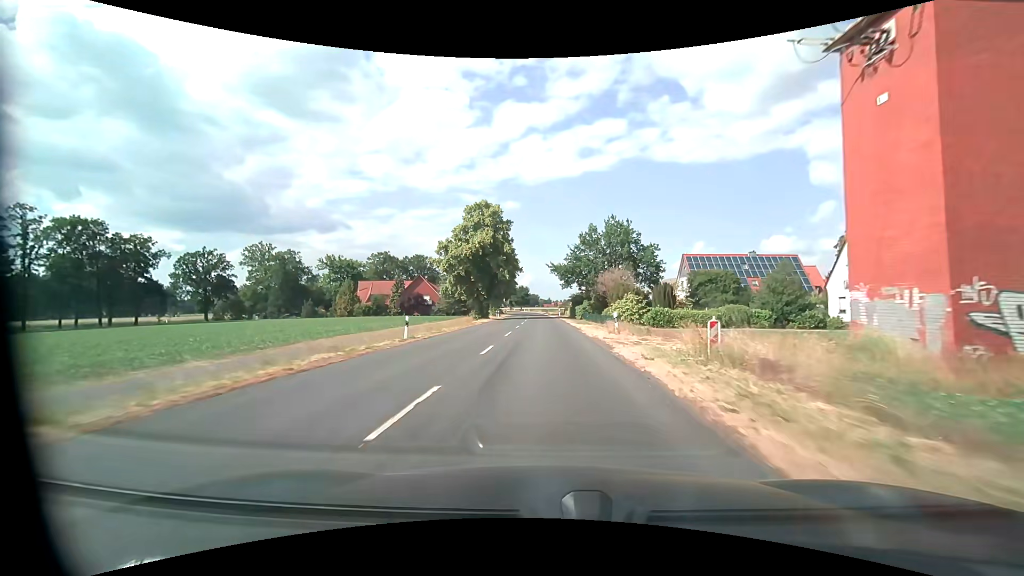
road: secondary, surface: asphalt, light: Day
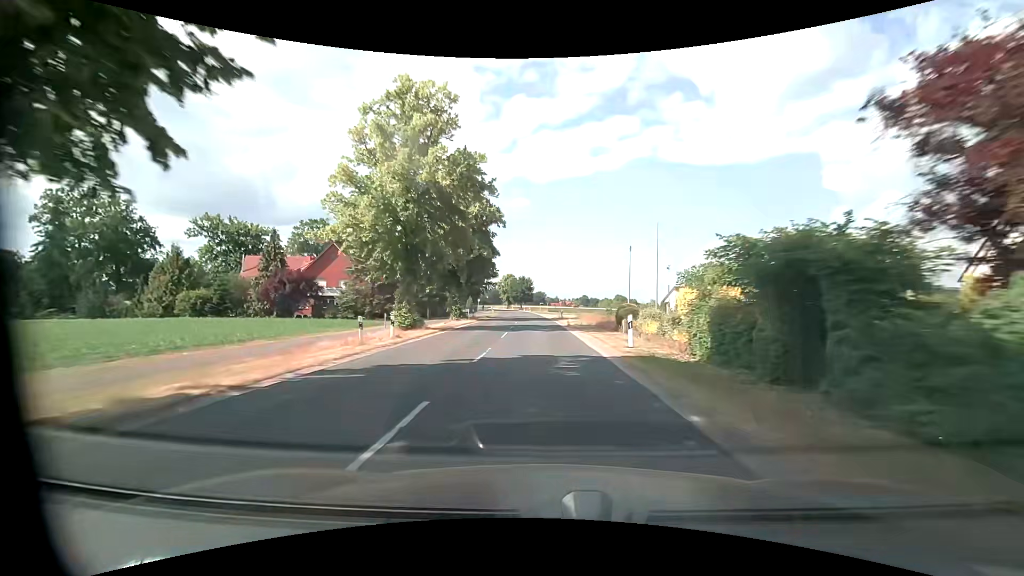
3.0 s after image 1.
(-0.3, +56.3) m; -1°
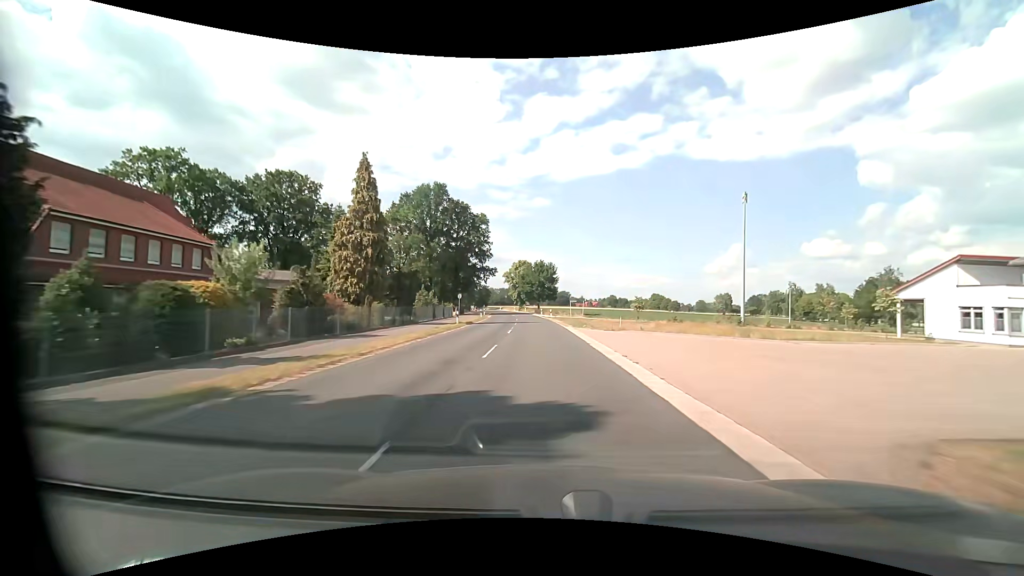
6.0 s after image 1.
(-1.0, +56.3) m; -2°
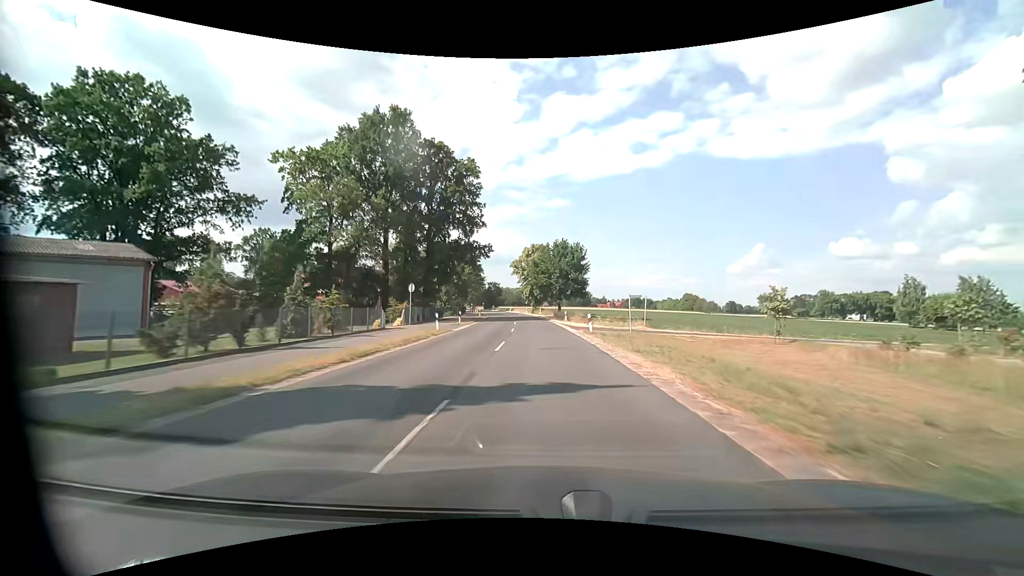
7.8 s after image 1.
(-0.6, +33.8) m; -2°
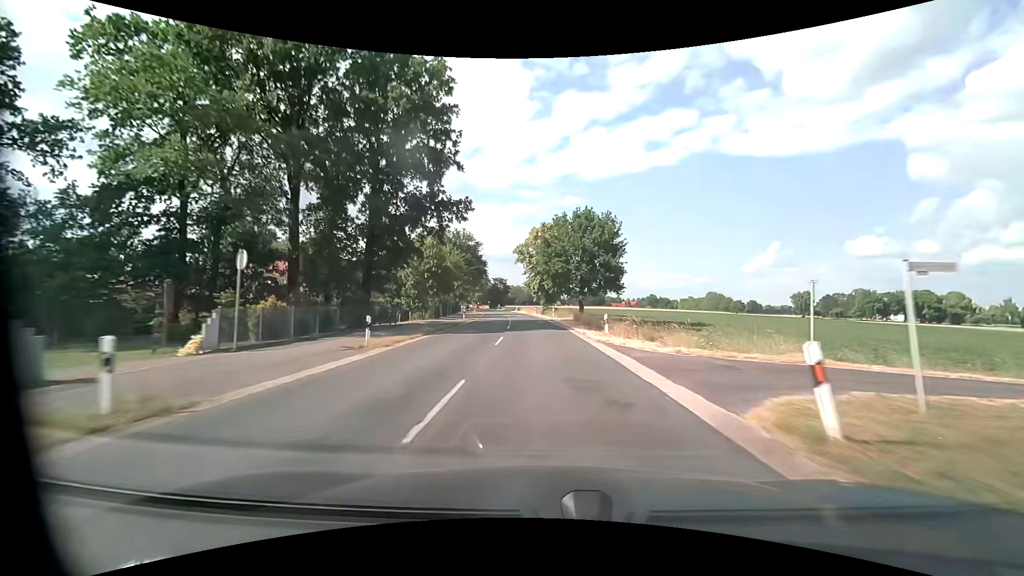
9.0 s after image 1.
(-0.4, +22.5) m; -2°
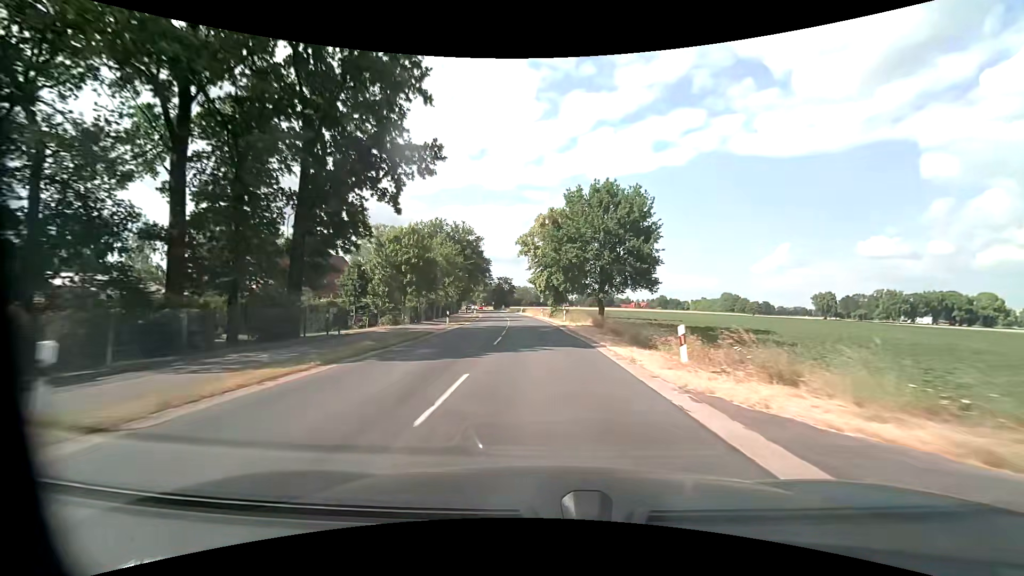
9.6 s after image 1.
(-0.1, +11.3) m; -1°
(0, +10) (0, +20) (0, +30) (-1, +40) (-2, +50) (-3, +60) (-4, +70) (-5, +80) (-6, +90) (-7, +100) m
